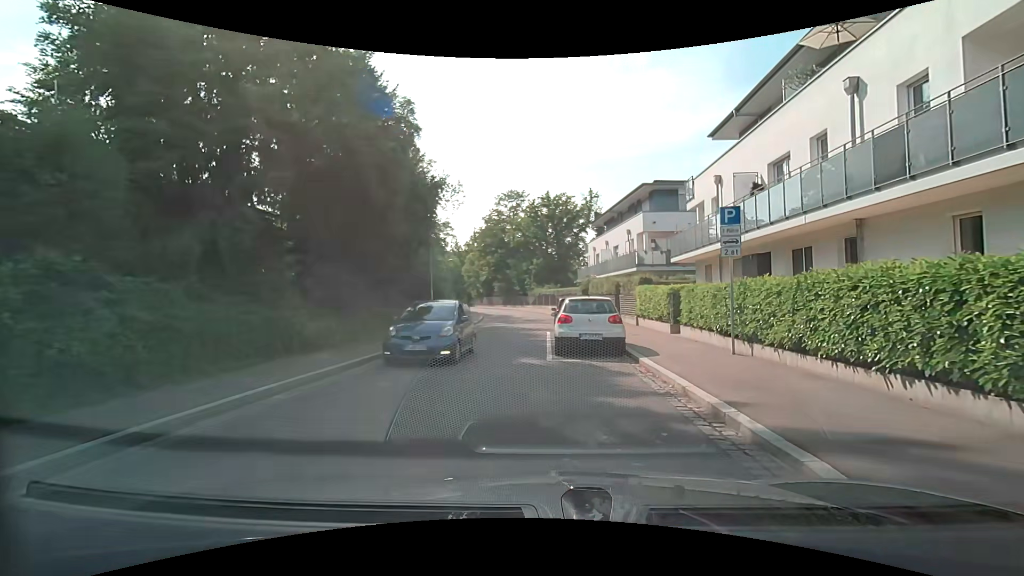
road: tertiary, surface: asphalt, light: Day
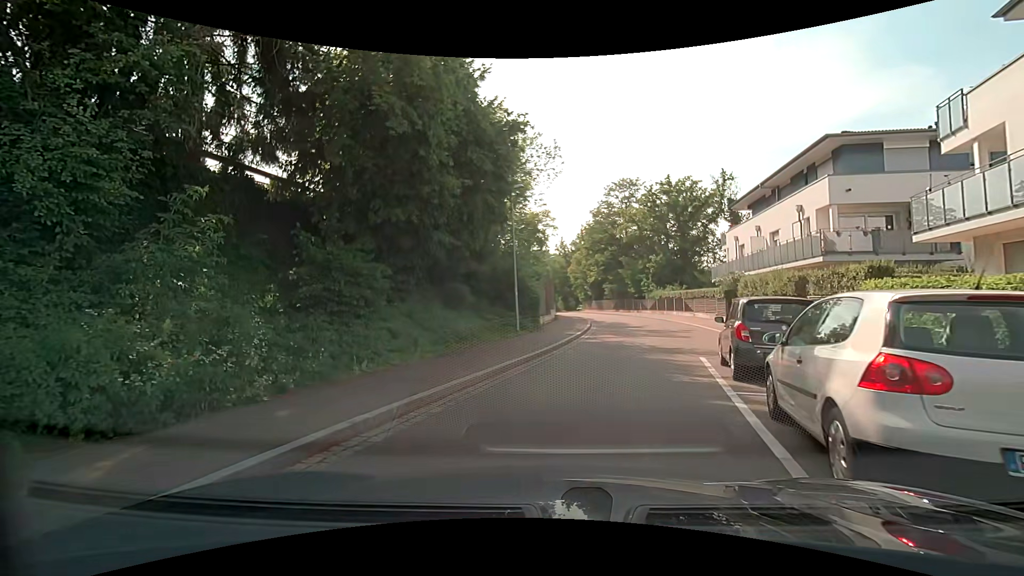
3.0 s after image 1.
(-0.4, +8.6) m; -11°
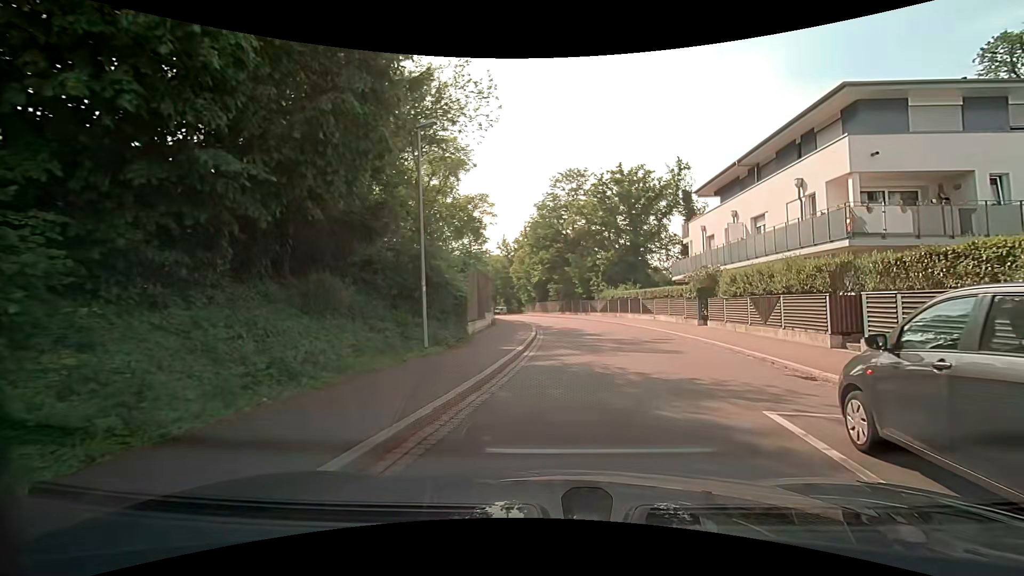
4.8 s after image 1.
(+0.1, +7.3) m; +4°
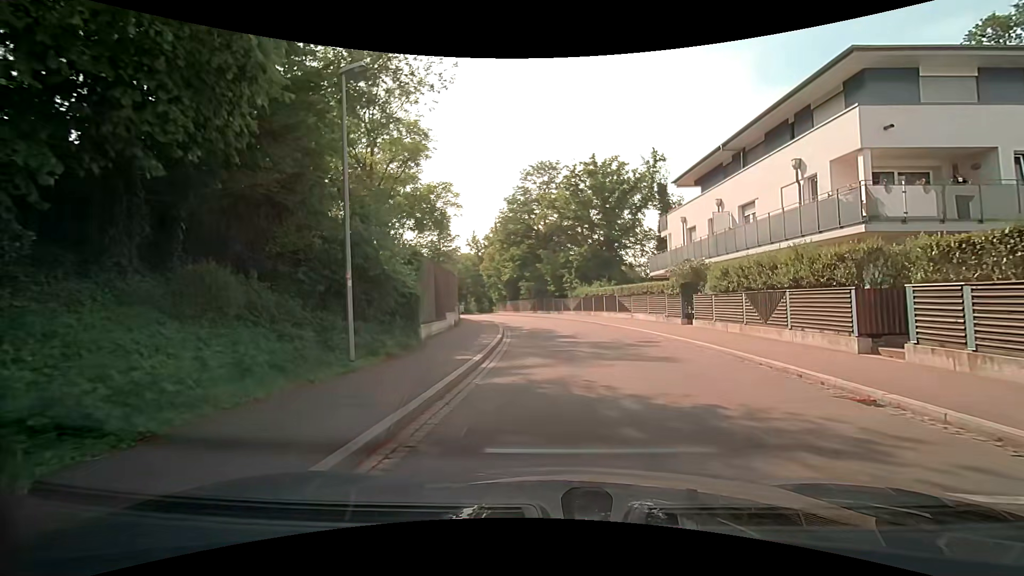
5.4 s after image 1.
(+0.1, +2.9) m; +3°
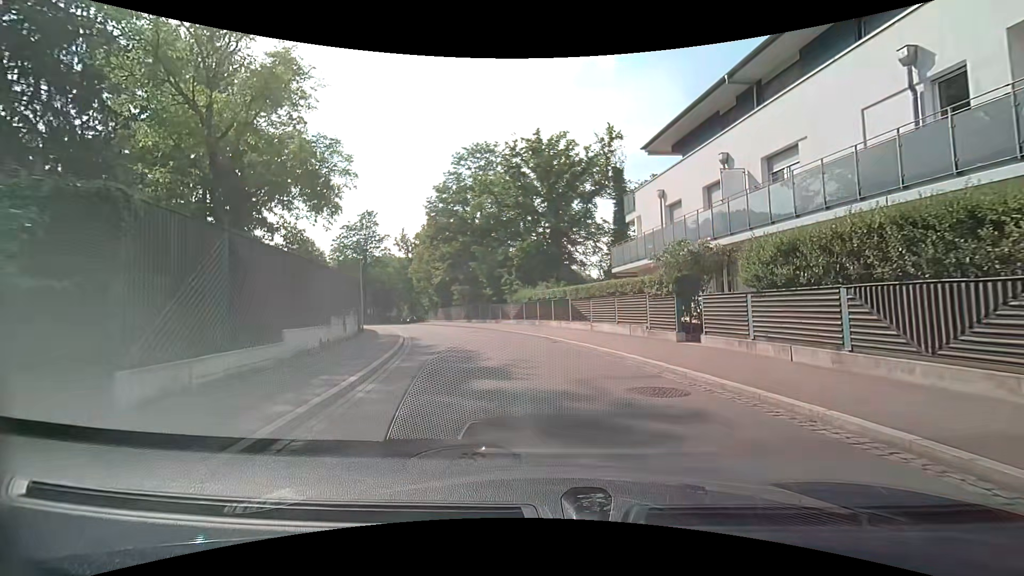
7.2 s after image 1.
(+0.6, +9.6) m; +7°
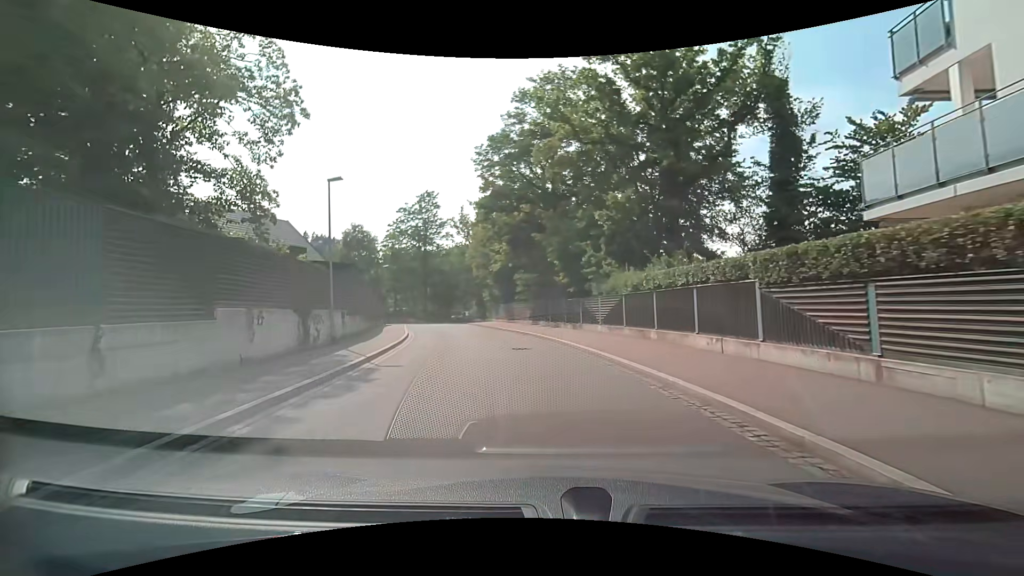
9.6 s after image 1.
(-0.6, +15.6) m; -8°
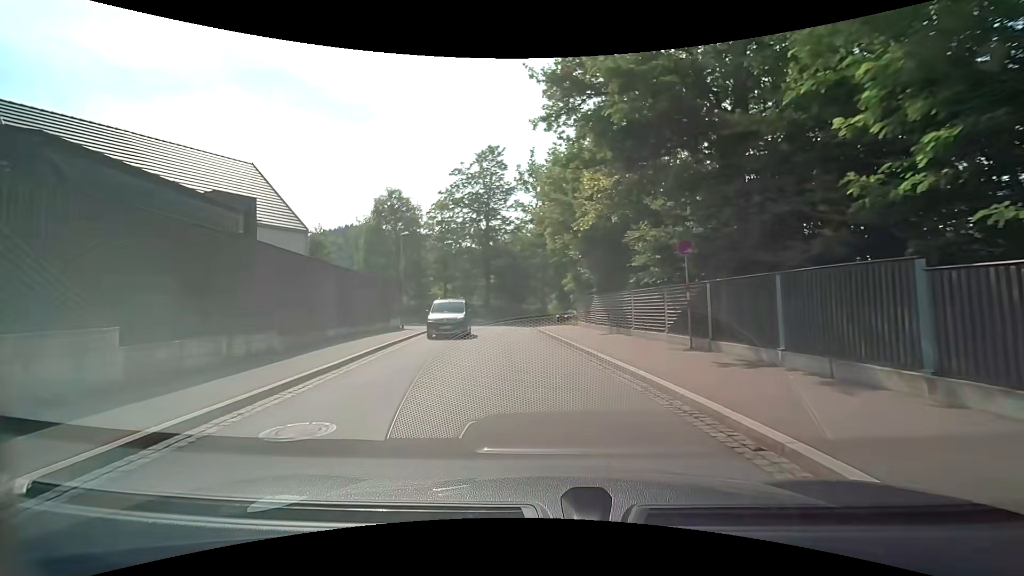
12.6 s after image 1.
(-2.0, +21.3) m; -11°
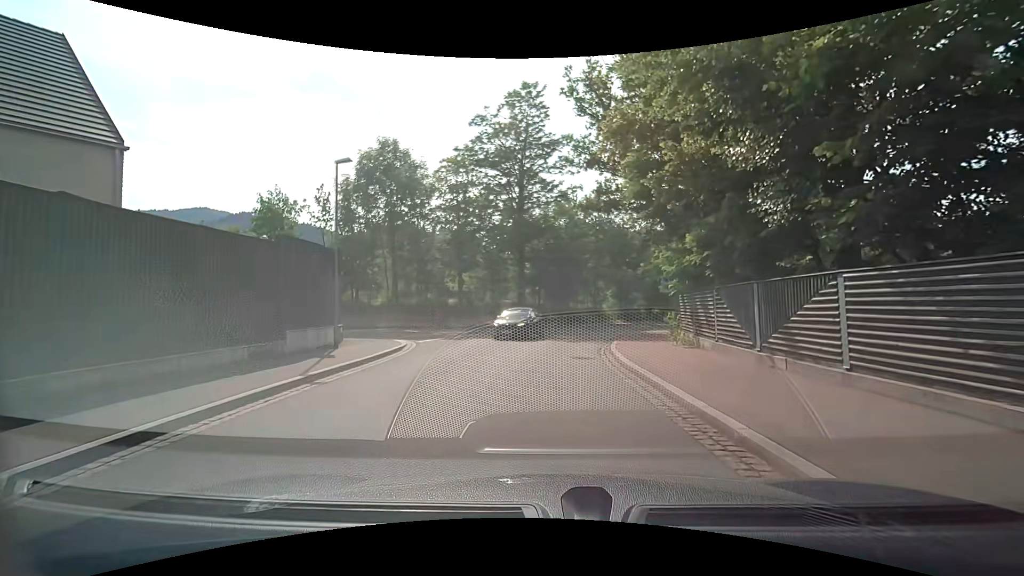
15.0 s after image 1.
(-1.0, +16.5) m; -5°
(0, +10) (+1, +20) (+2, +30) (+5, +39) (+9, +48) (+15, +57) (+21, +64) (+29, +71) (+37, +76) (+46, +81) m
